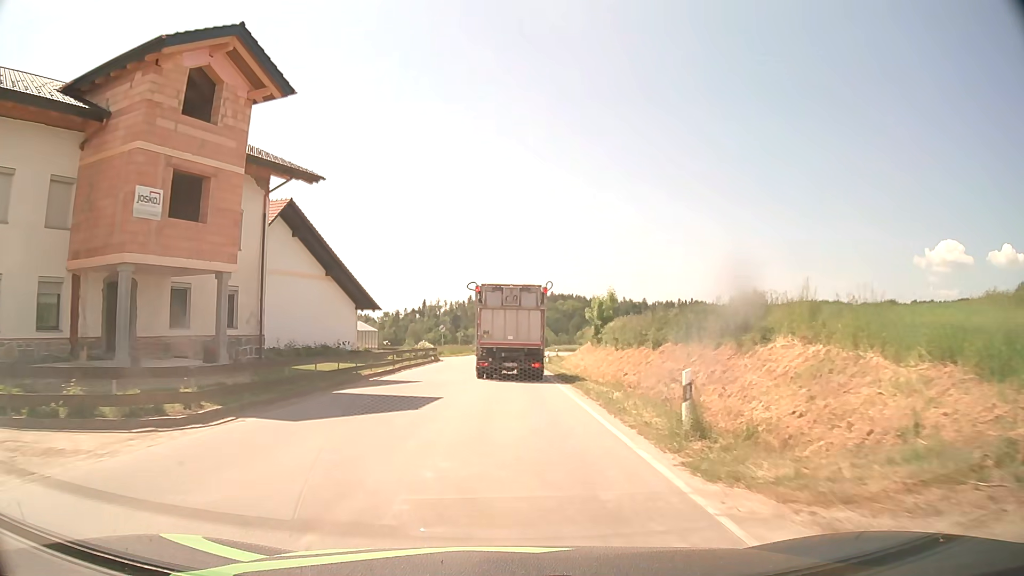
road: tertiary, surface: asphalt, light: Day
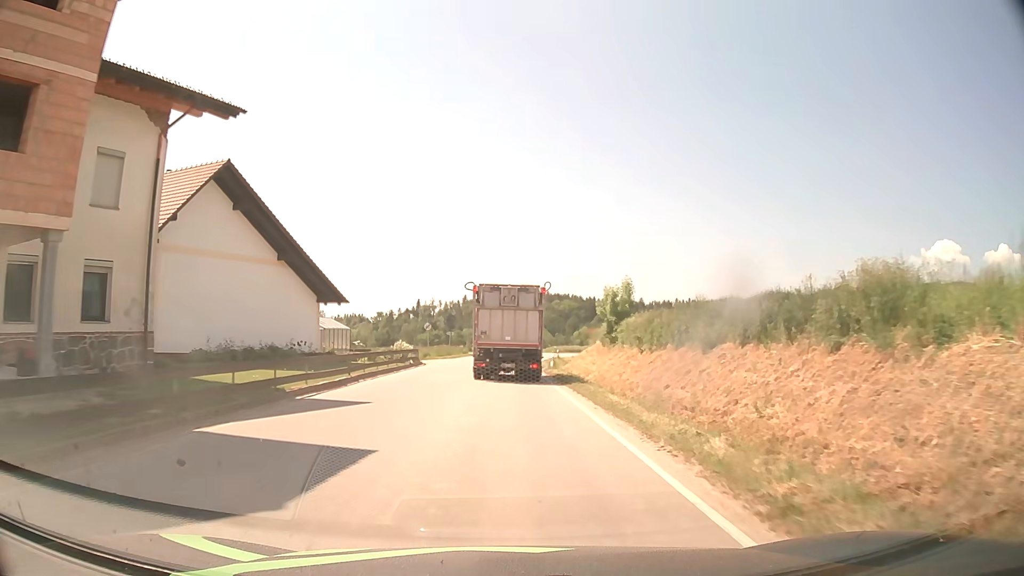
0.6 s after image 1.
(0.0, +8.3) m; +1°
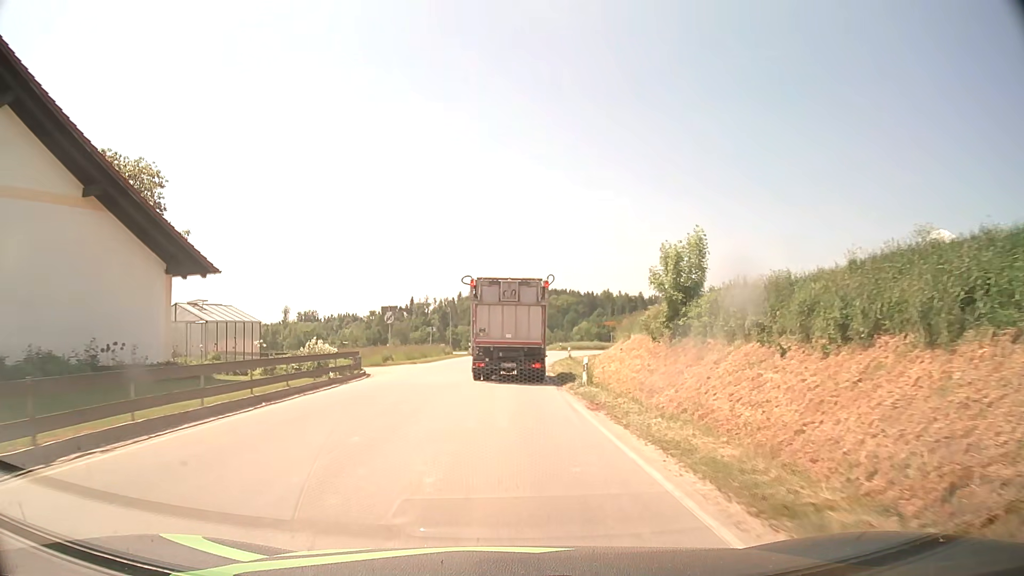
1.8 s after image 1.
(+0.1, +16.6) m; 0°
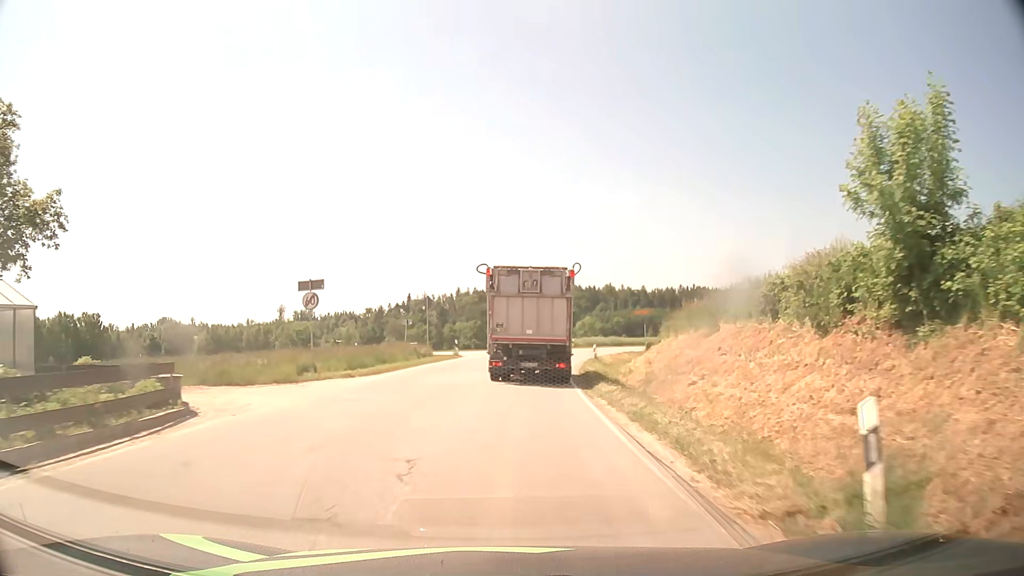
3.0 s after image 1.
(-0.1, +15.7) m; 0°
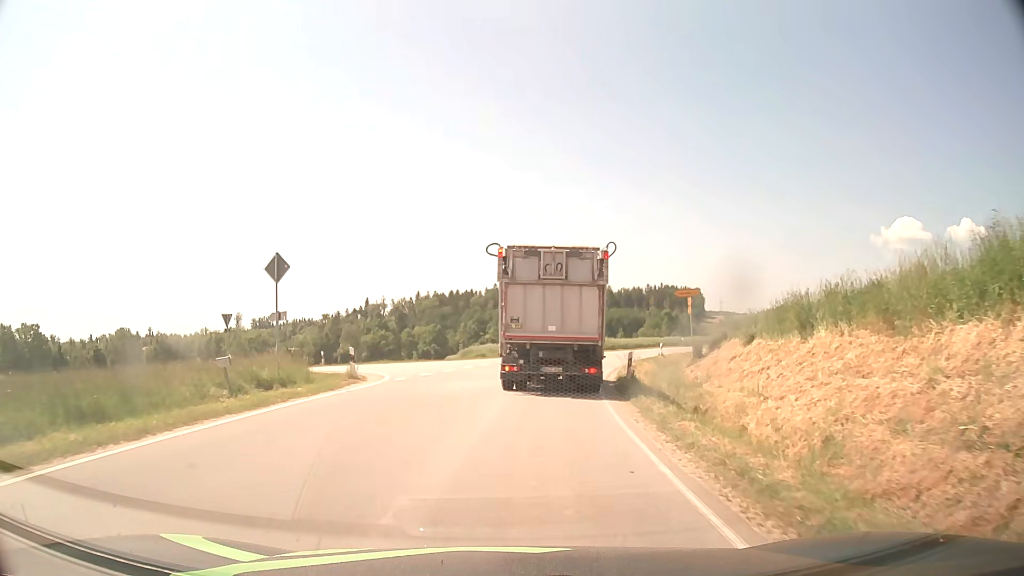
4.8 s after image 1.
(+0.5, +20.5) m; +3°
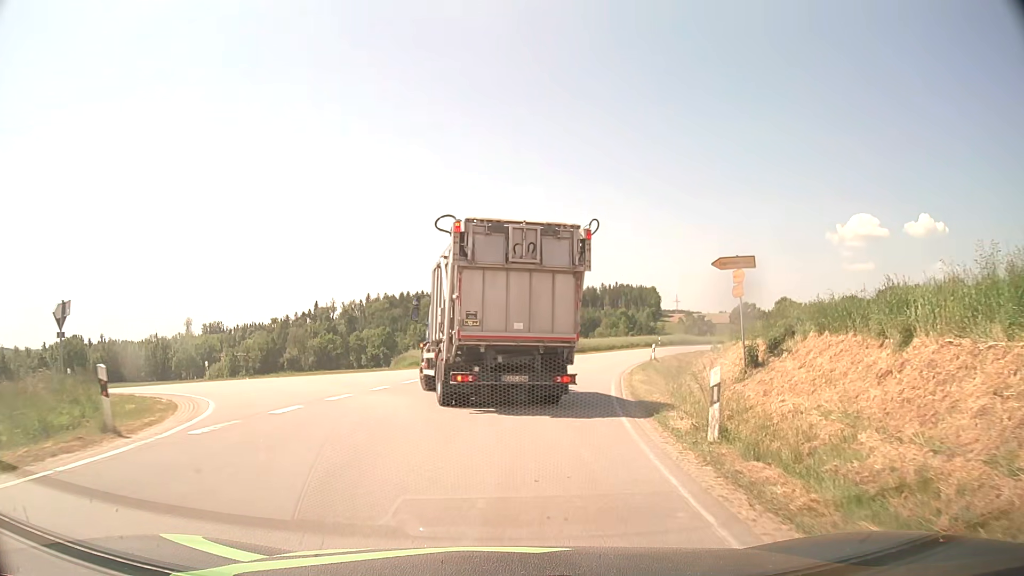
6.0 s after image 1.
(+0.3, +11.5) m; +4°
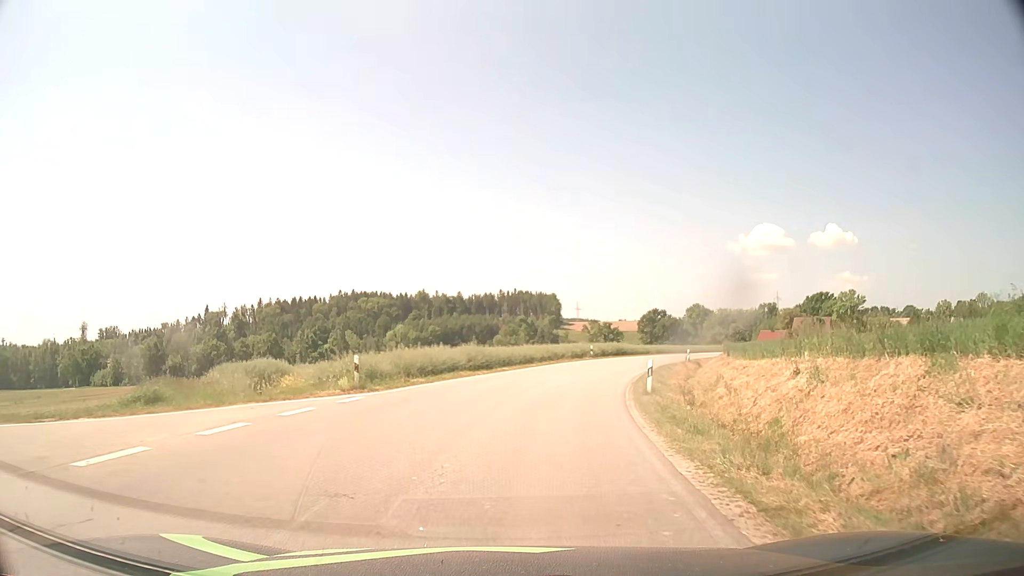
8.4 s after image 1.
(+1.4, +19.9) m; +8°
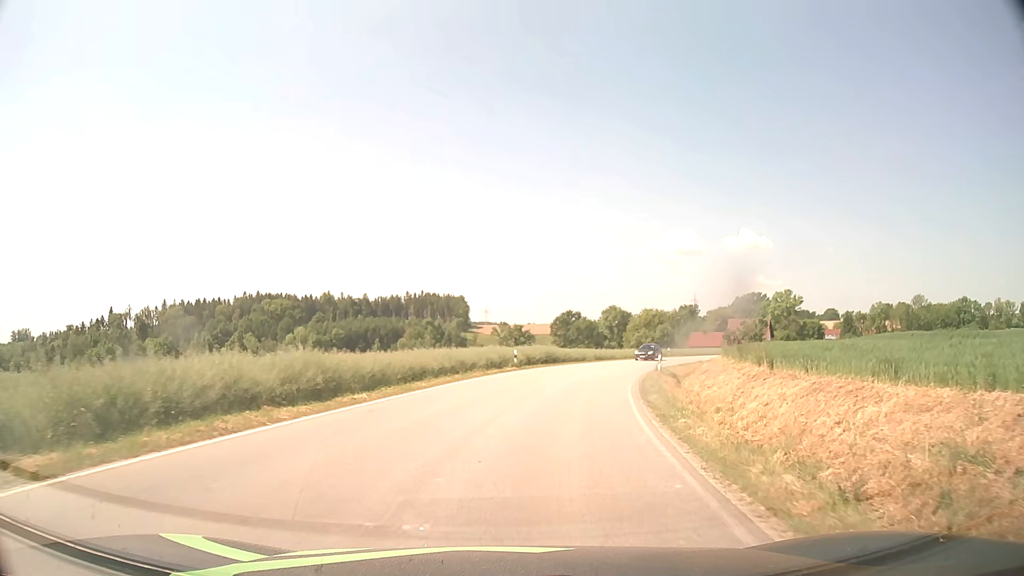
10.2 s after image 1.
(+1.0, +16.8) m; +8°
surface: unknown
(0, +10) (+2, +20) (+4, +30) (+7, +39) (+10, +49) (+14, +58) (+19, +67) (+24, +75) (+30, +84) (+35, +92) m
